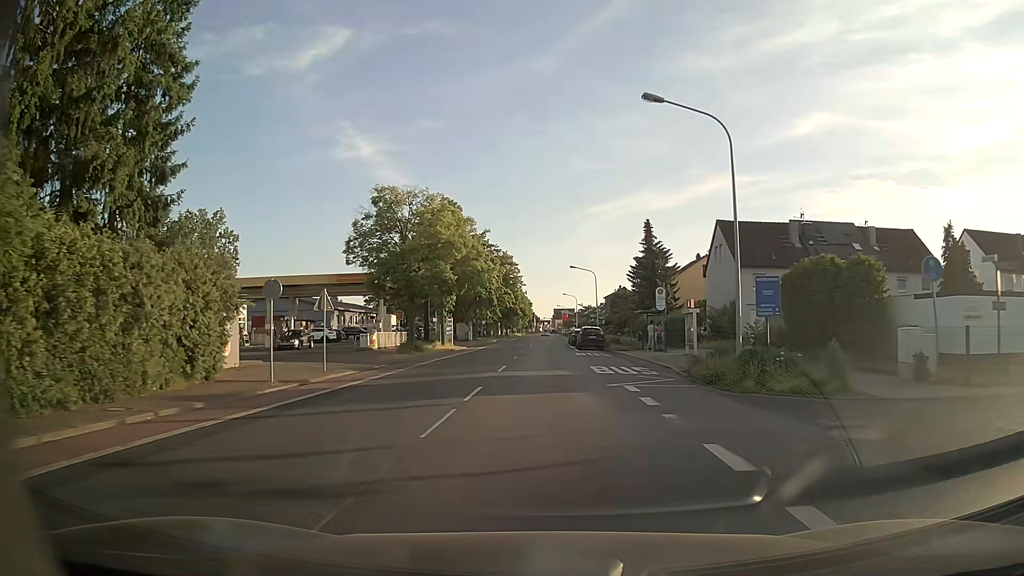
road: tertiary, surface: asphalt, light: Day
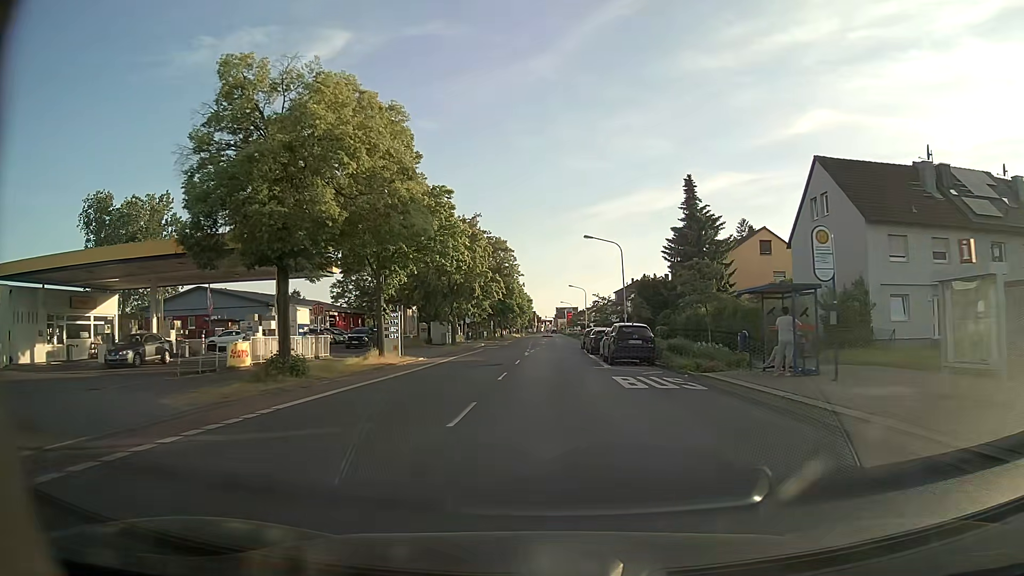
(0.0, +21.5) m; 0°
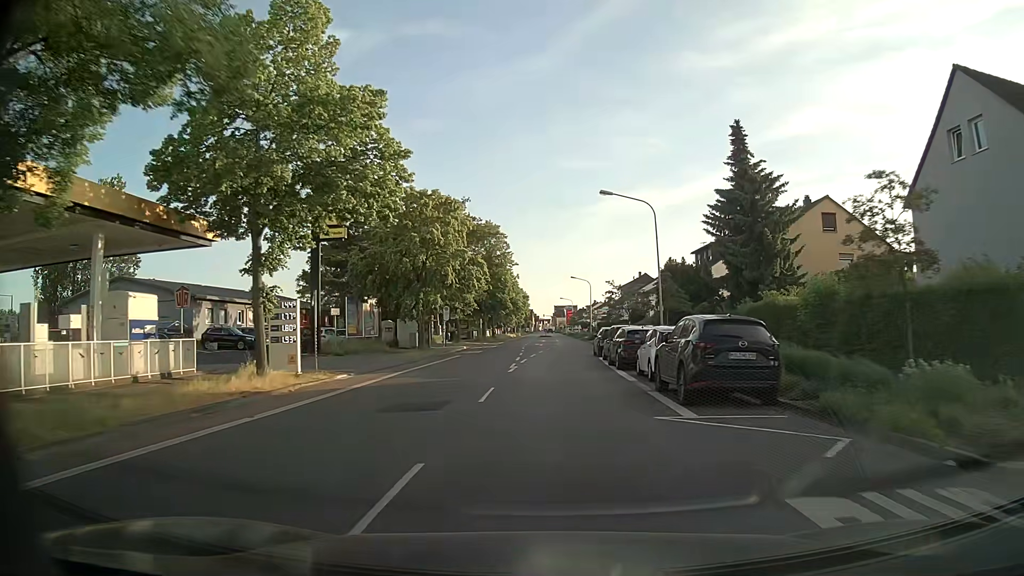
(0.0, +14.6) m; 0°
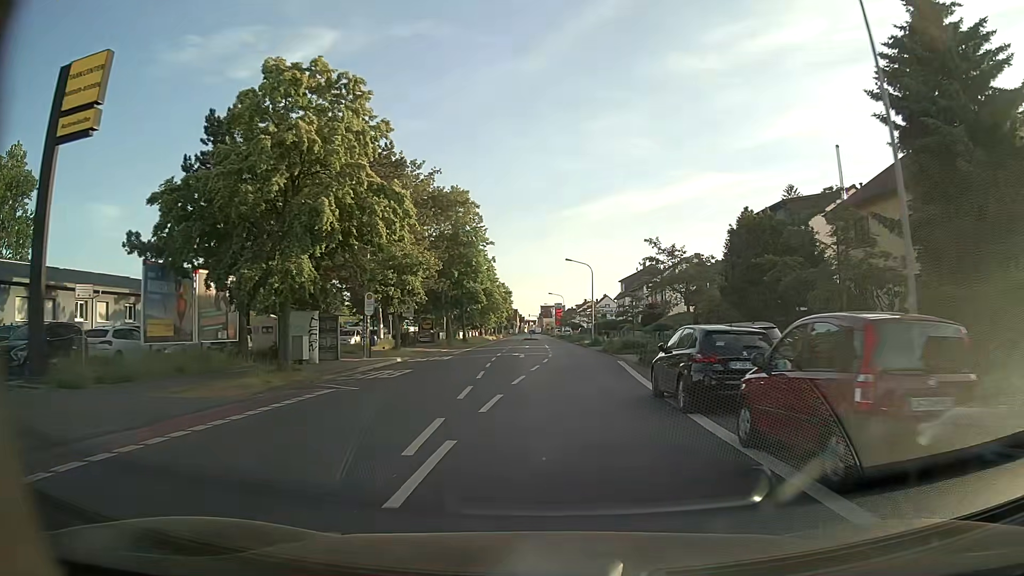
(+0.1, +22.3) m; +1°
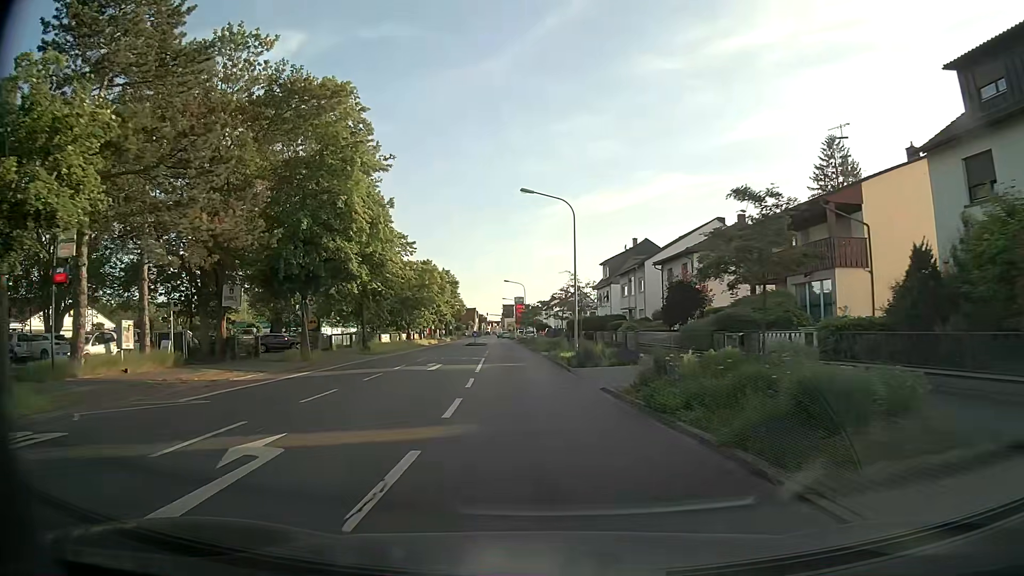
(+1.4, +30.4) m; +3°
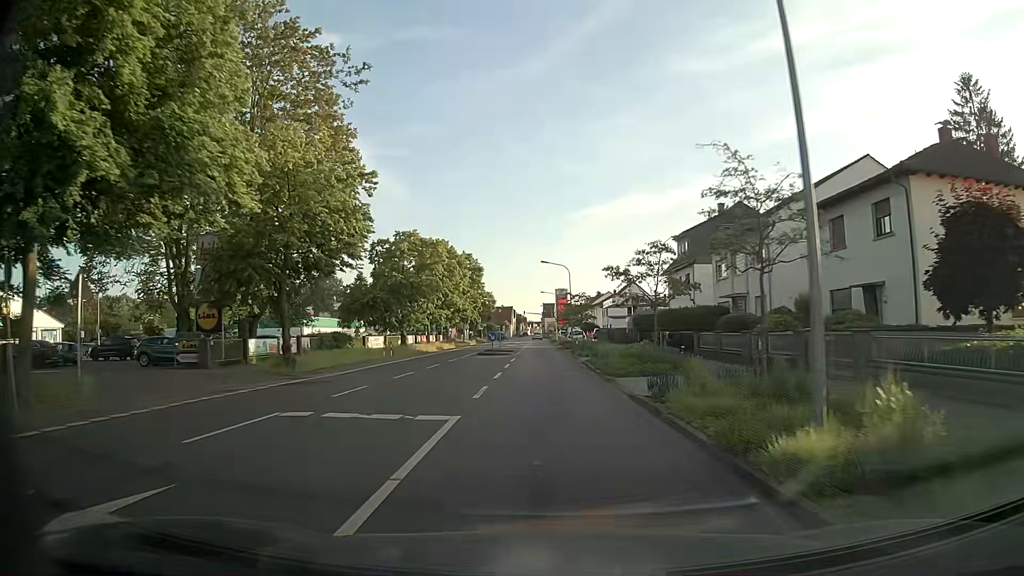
(-0.9, +23.3) m; -3°
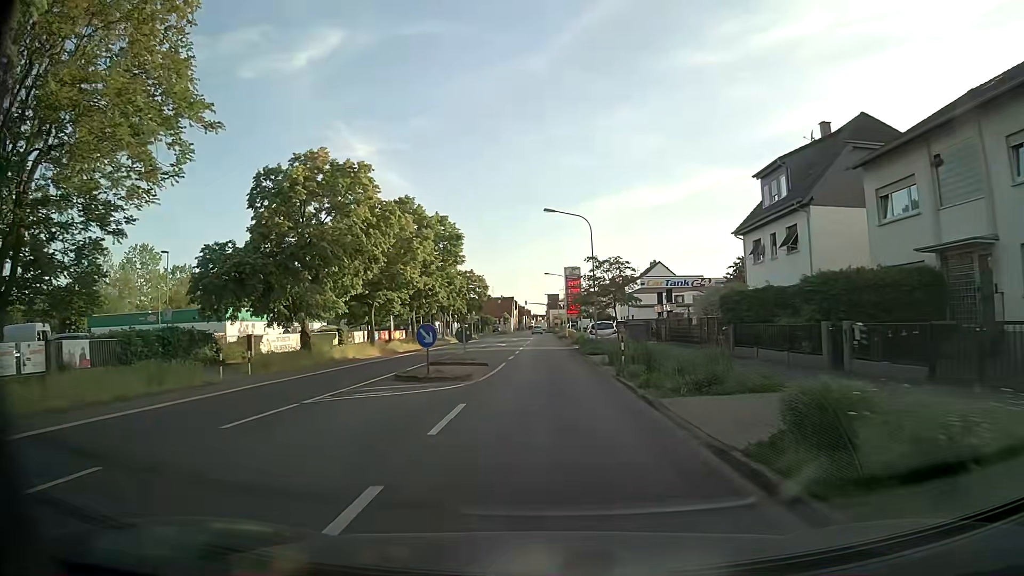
(-0.1, +23.0) m; 0°
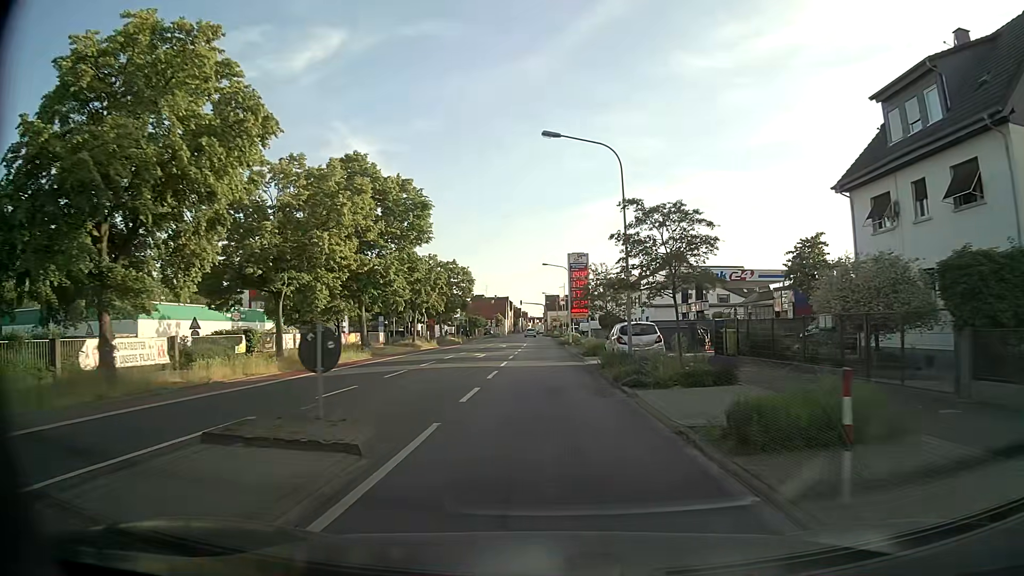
(0.0, +15.1) m; 0°
(0, +10) (0, +20) (0, +30) (0, +40) (0, +50) (0, +60) (0, +70) (0, +80) (0, +90) (-1, +100) m
